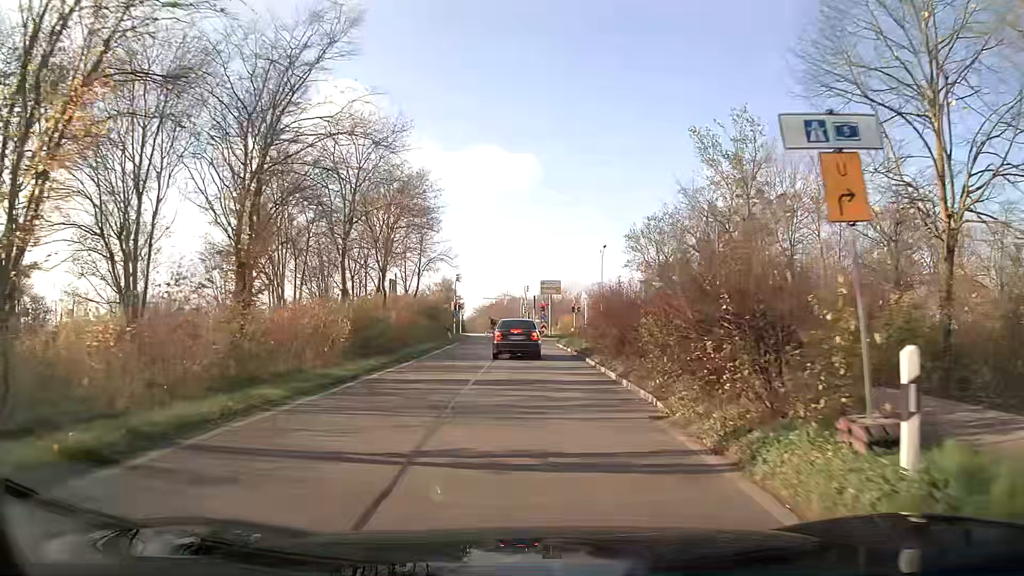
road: trunk_link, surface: asphalt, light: Day
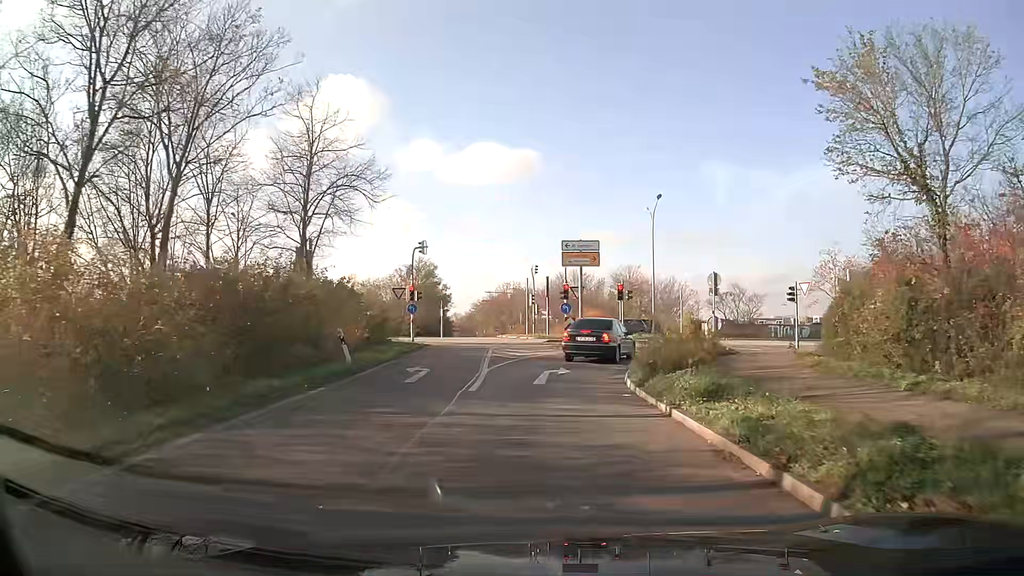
(-0.1, +27.8) m; 0°
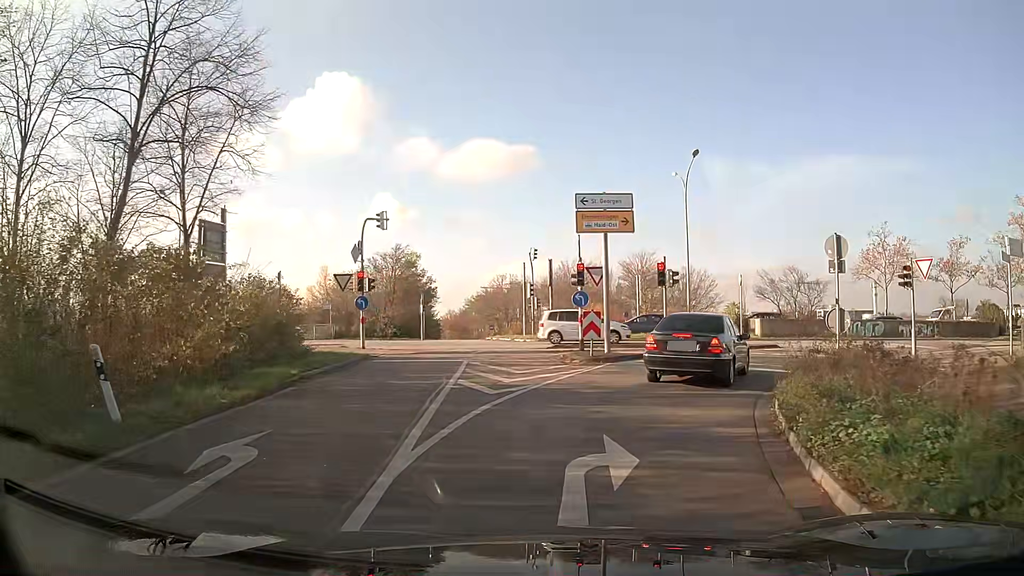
(0.0, +11.0) m; +1°
